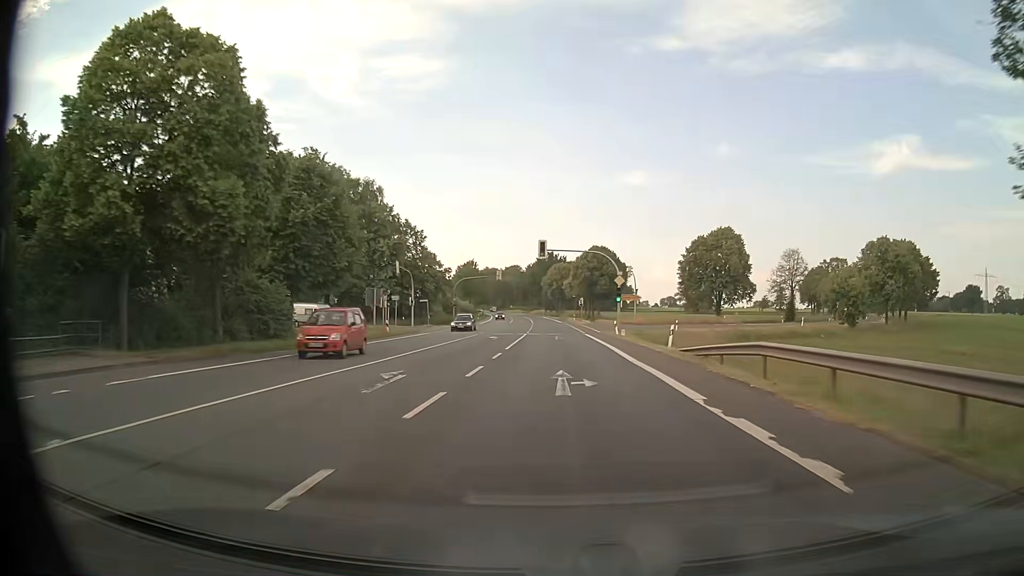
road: primary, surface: asphalt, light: Day
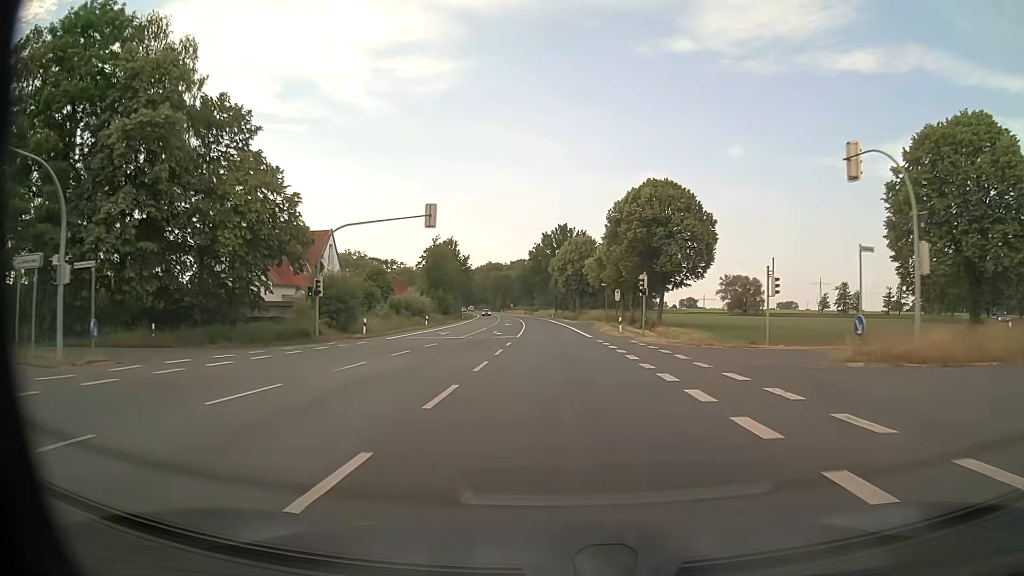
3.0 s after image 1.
(-0.4, +58.1) m; -1°
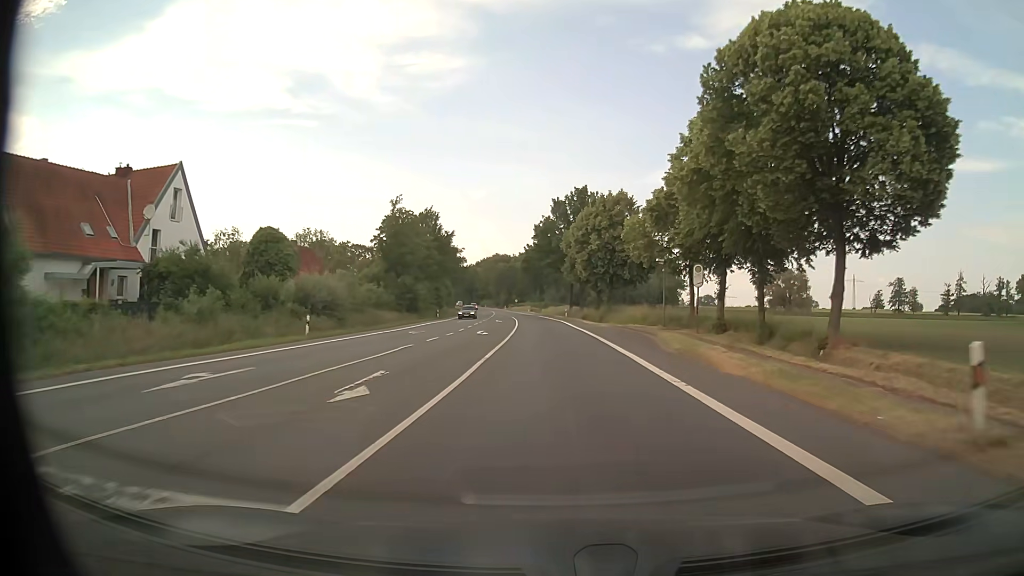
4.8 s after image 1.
(-0.3, +34.8) m; -1°
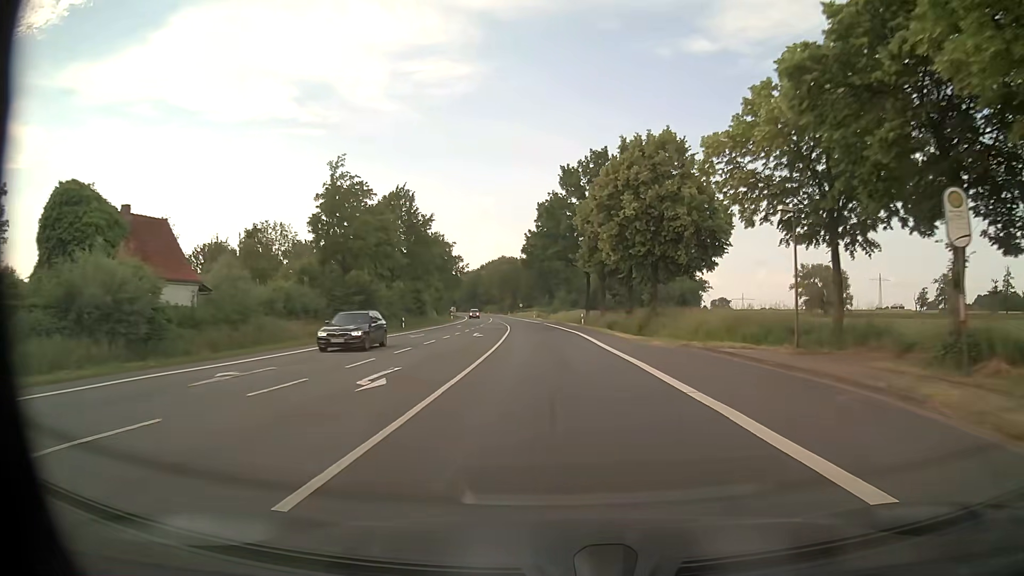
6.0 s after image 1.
(-0.1, +23.2) m; -1°
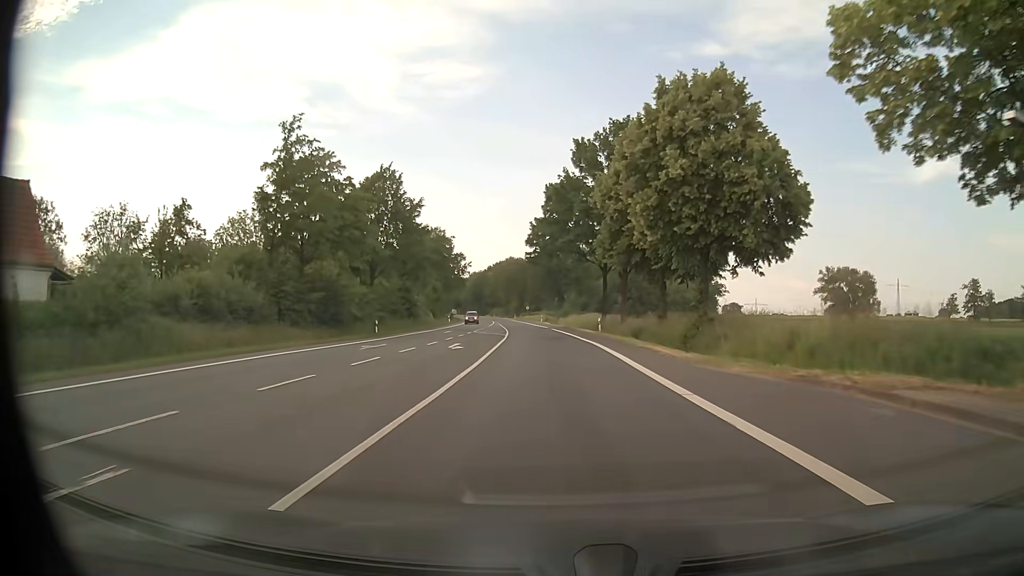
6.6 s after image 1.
(-0.1, +11.6) m; -1°
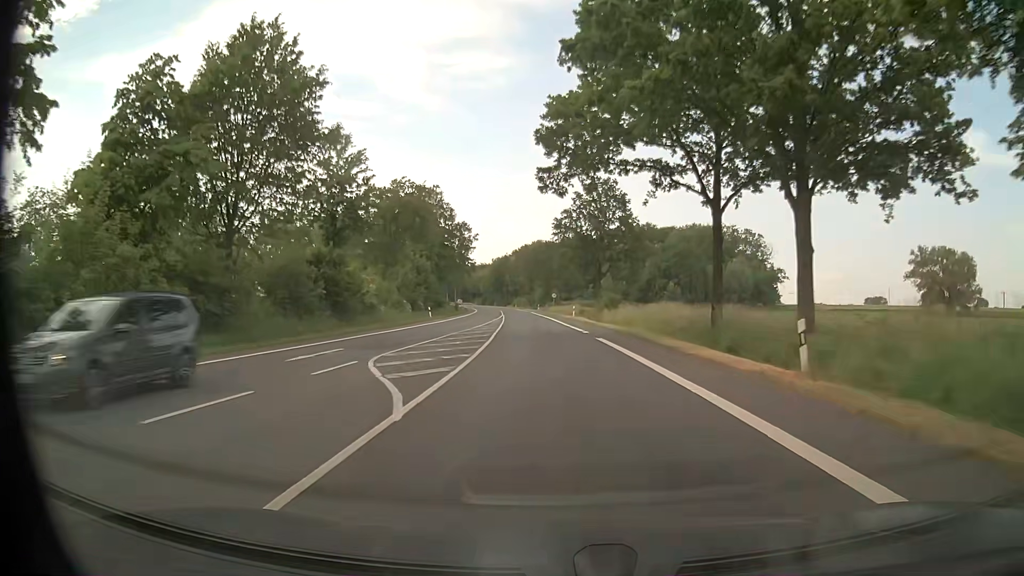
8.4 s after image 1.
(-0.8, +34.7) m; -2°
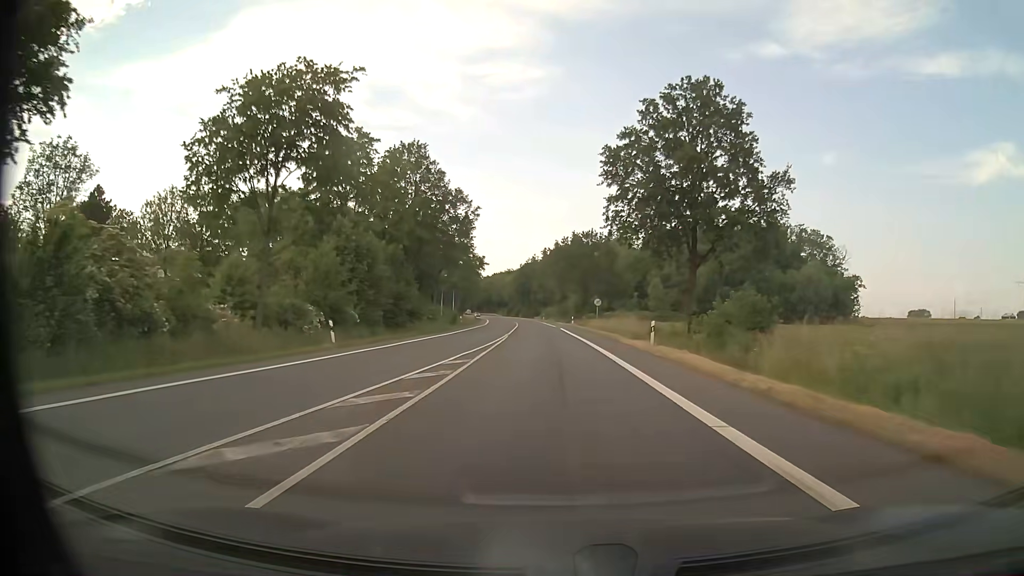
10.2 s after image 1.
(-1.0, +34.9) m; -3°
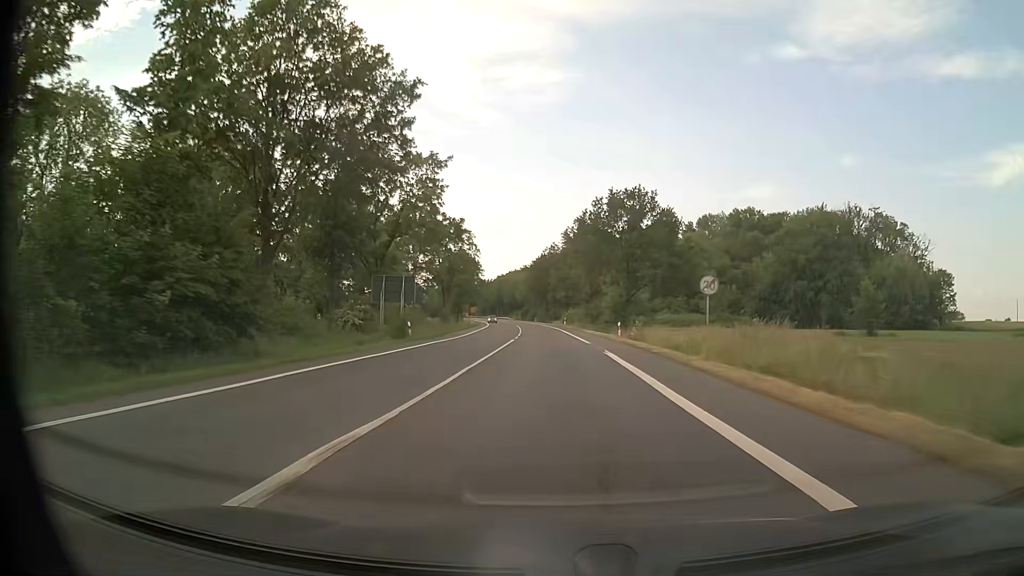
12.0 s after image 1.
(-0.6, +36.4) m; -2°
(0, +10) (0, +20) (0, +30) (0, +40) (-1, +50) (-1, +60) (-2, +70) (-2, +80) (-3, +90) (-4, +100) m
